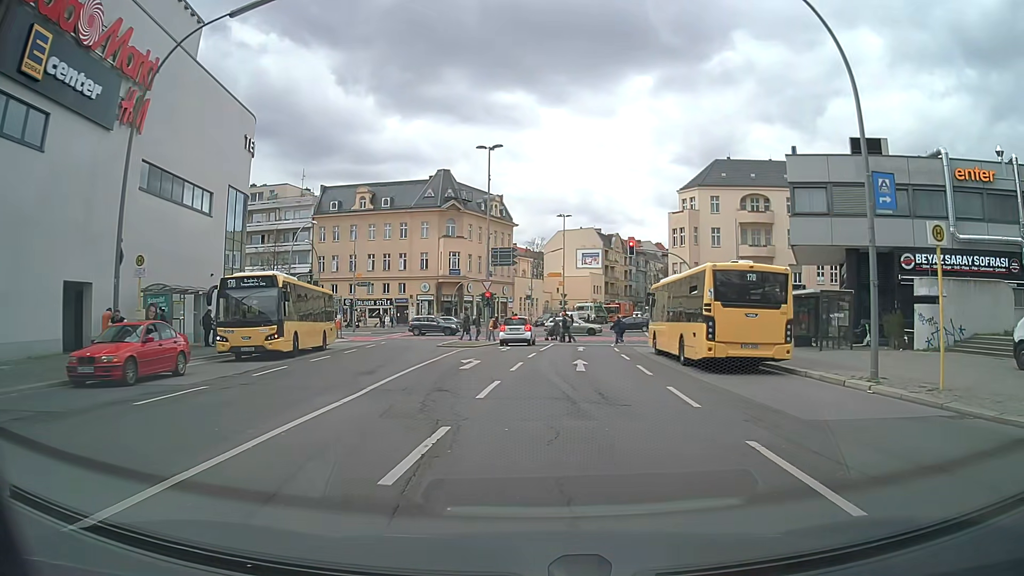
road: tertiary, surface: asphalt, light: Day
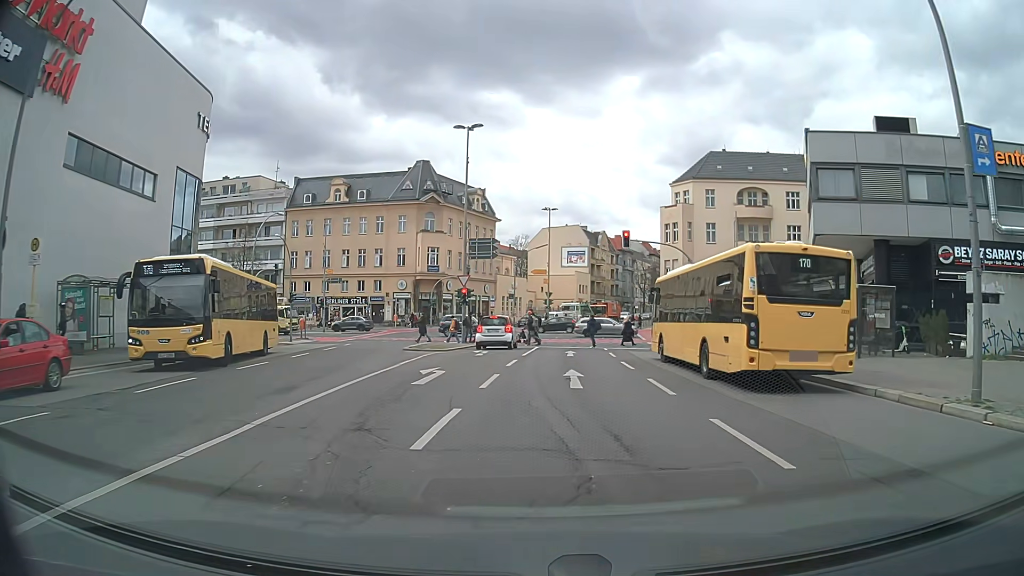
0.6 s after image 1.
(+0.1, +4.6) m; +1°
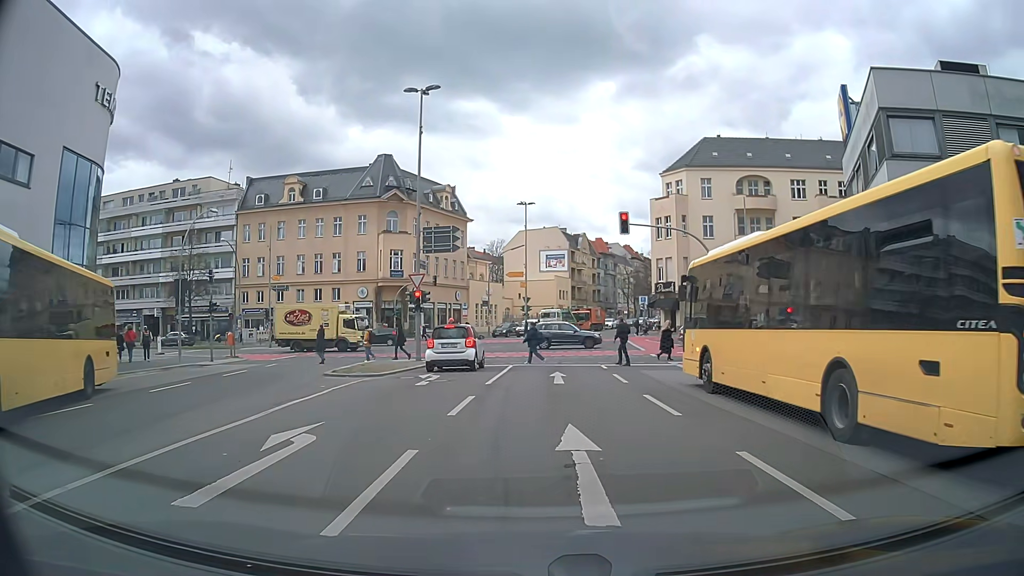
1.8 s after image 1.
(+0.2, +8.3) m; +2°
